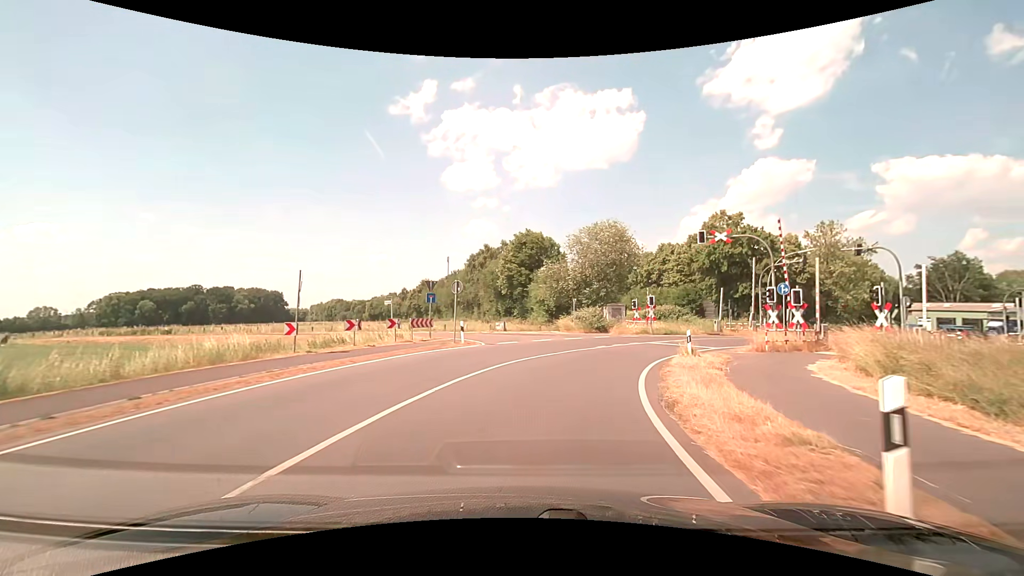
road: secondary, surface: asphalt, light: Day
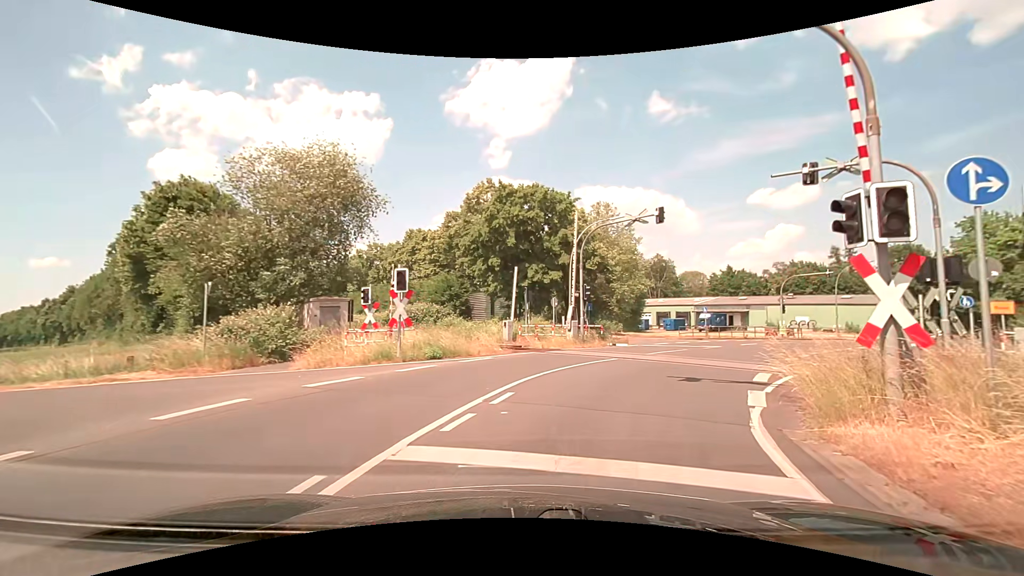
(+4.5, +22.9) m; +28°
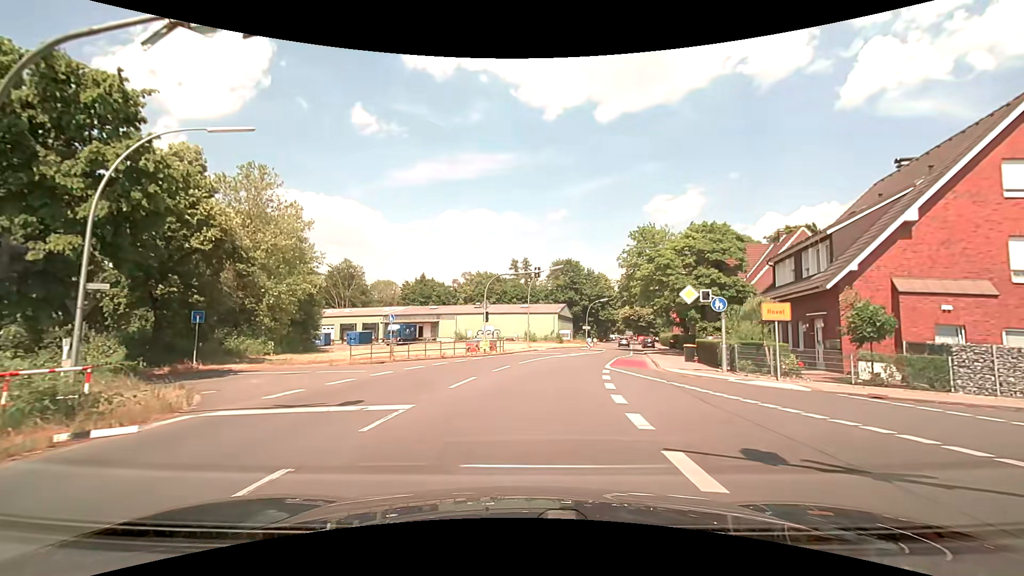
(+4.7, +15.6) m; +34°
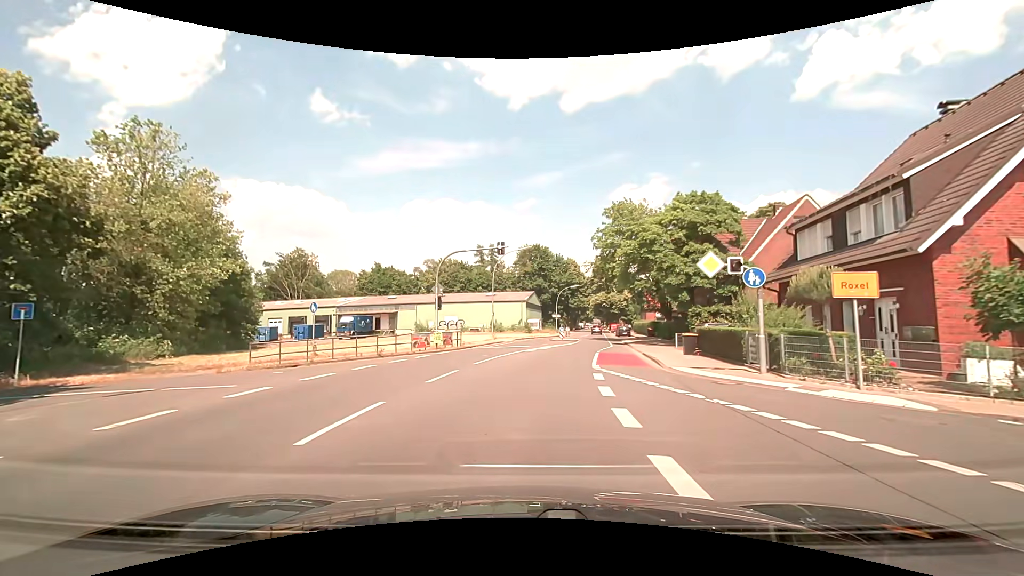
(+0.2, +6.8) m; +3°
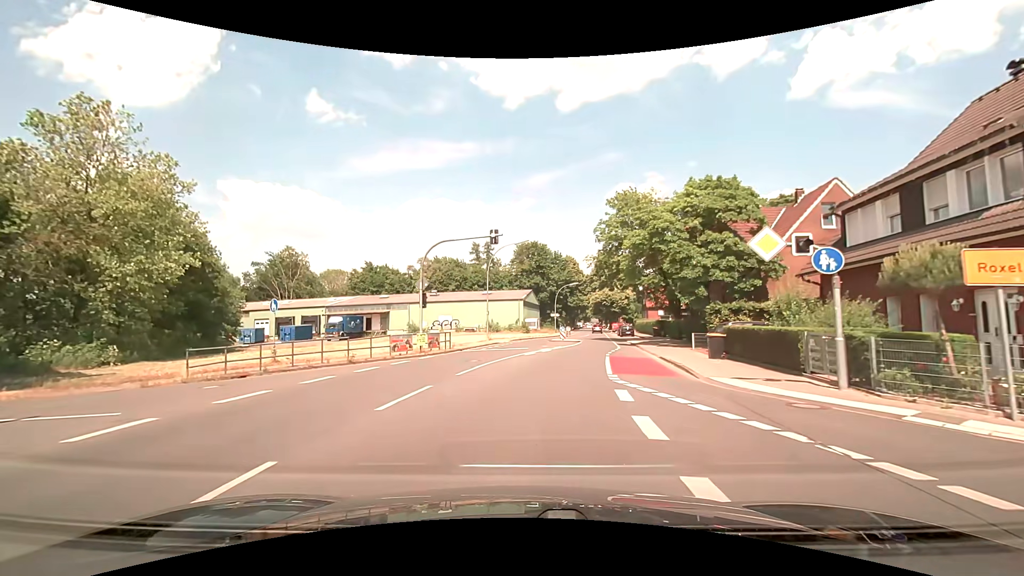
(0.0, +3.9) m; 0°
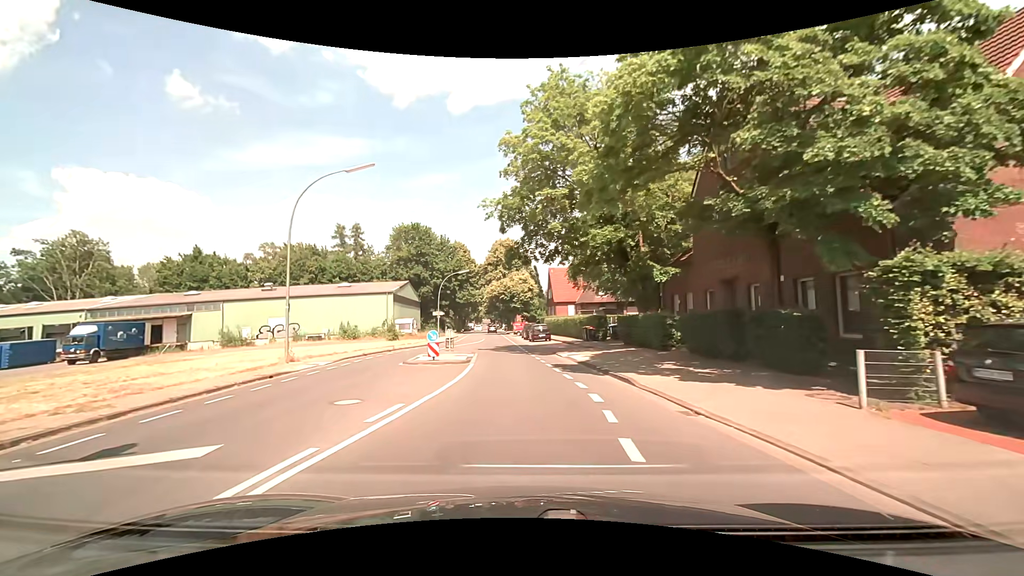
(+2.1, +22.5) m; +13°
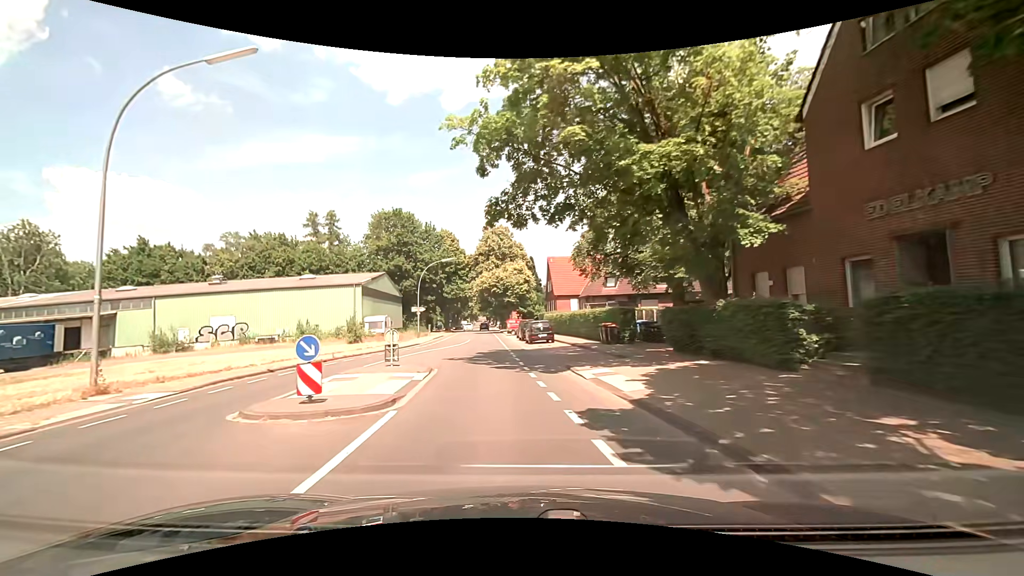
(0.0, +10.4) m; 0°
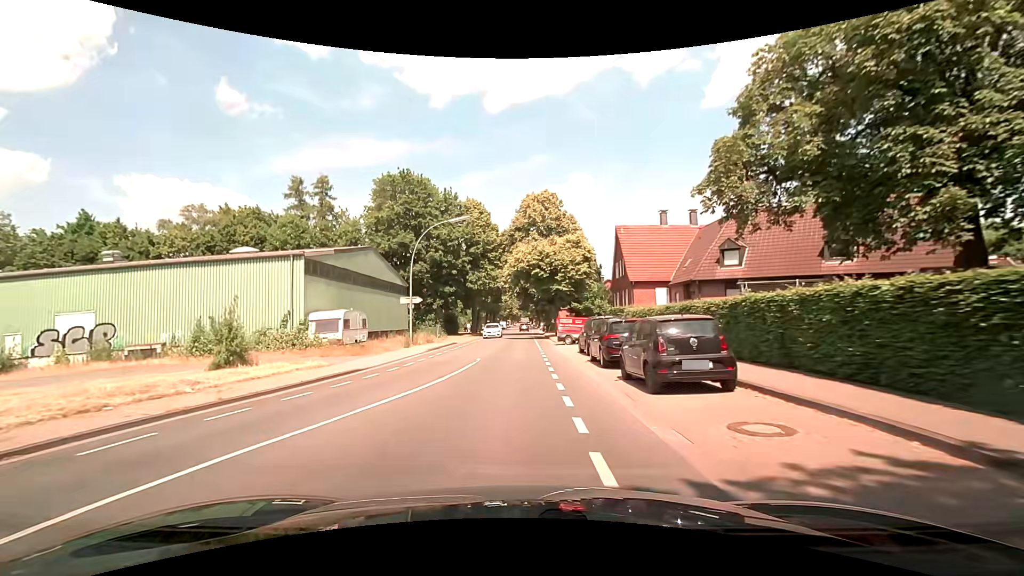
(-1.2, +22.8) m; -6°
(0, +10) (0, +20) (0, +30) (0, +40) (0, +50) (0, +60) (+1, +70) (+1, +80) (+1, +90) (+1, +100) m
